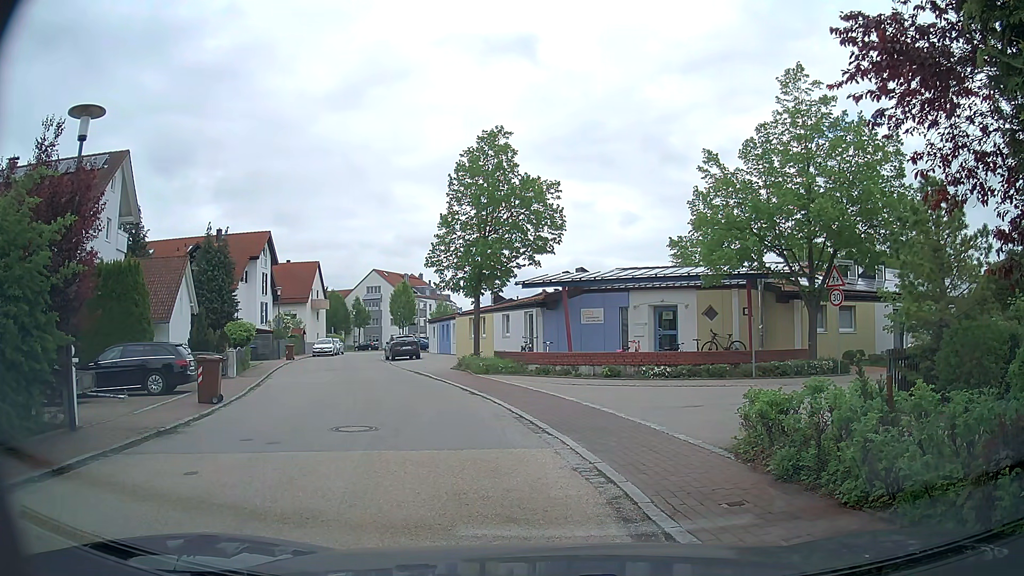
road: residential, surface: asphalt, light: Day
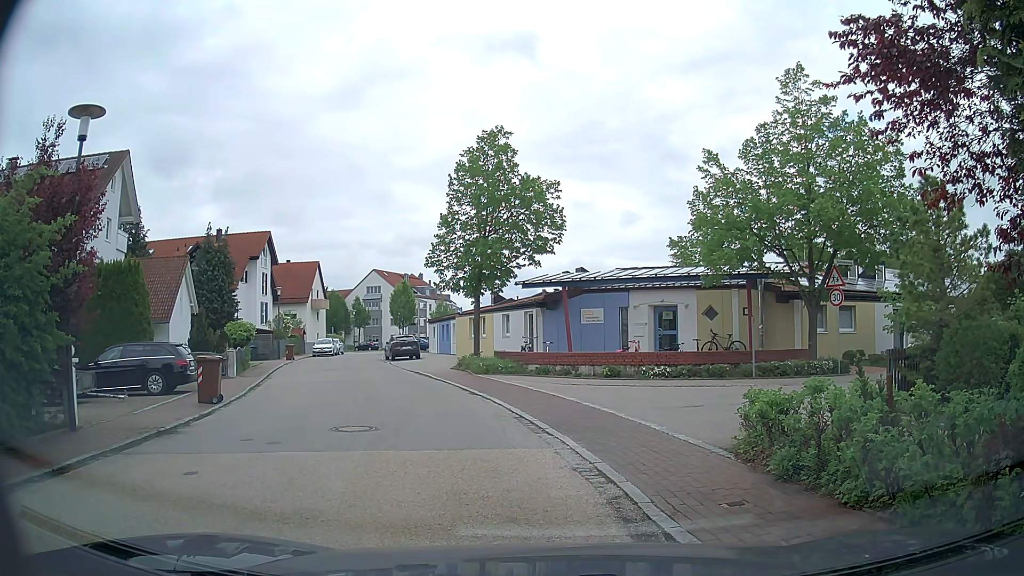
(0.0, 0.0) m; 0°
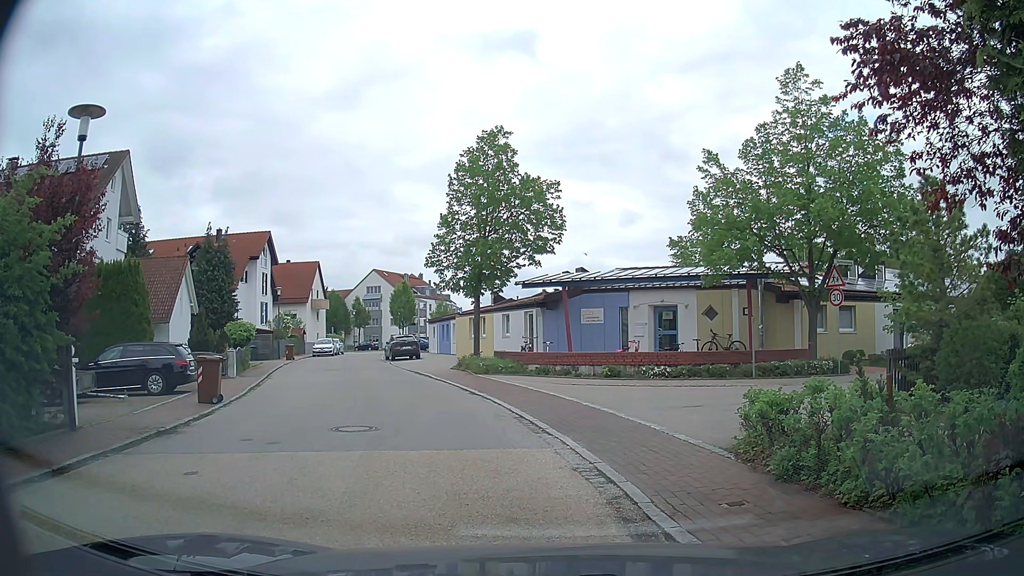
(0.0, 0.0) m; 0°
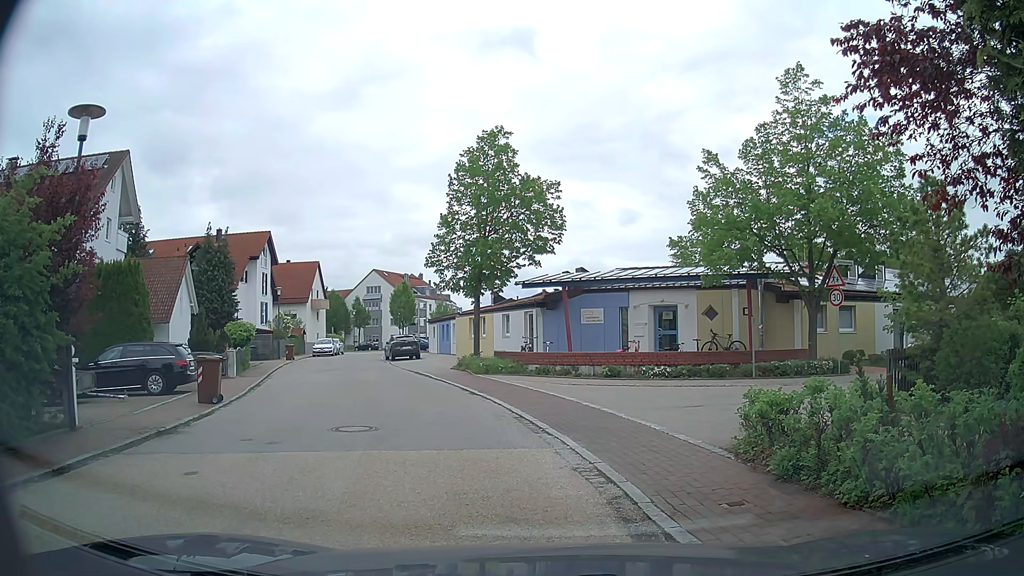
(0.0, 0.0) m; 0°
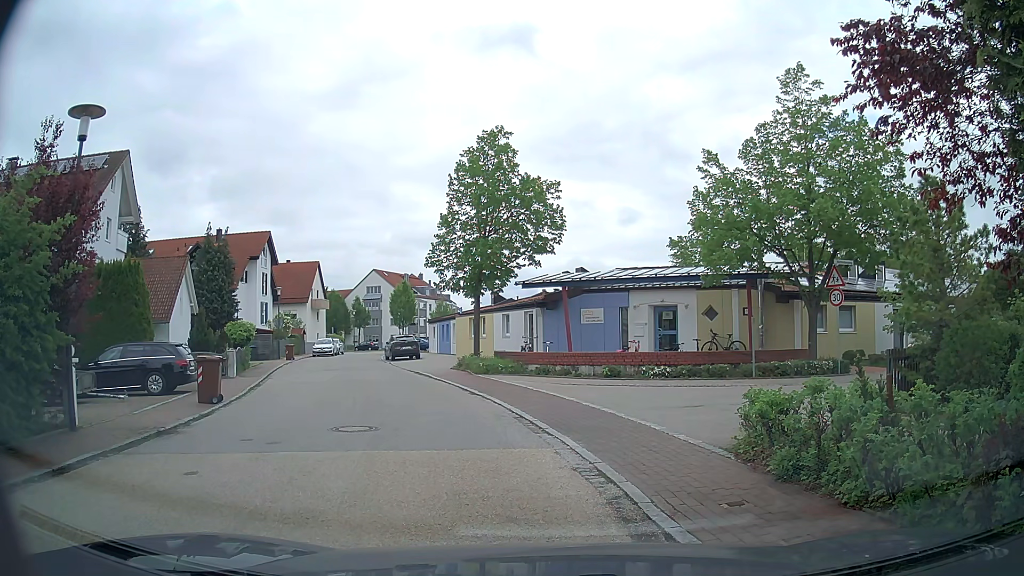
(0.0, 0.0) m; 0°
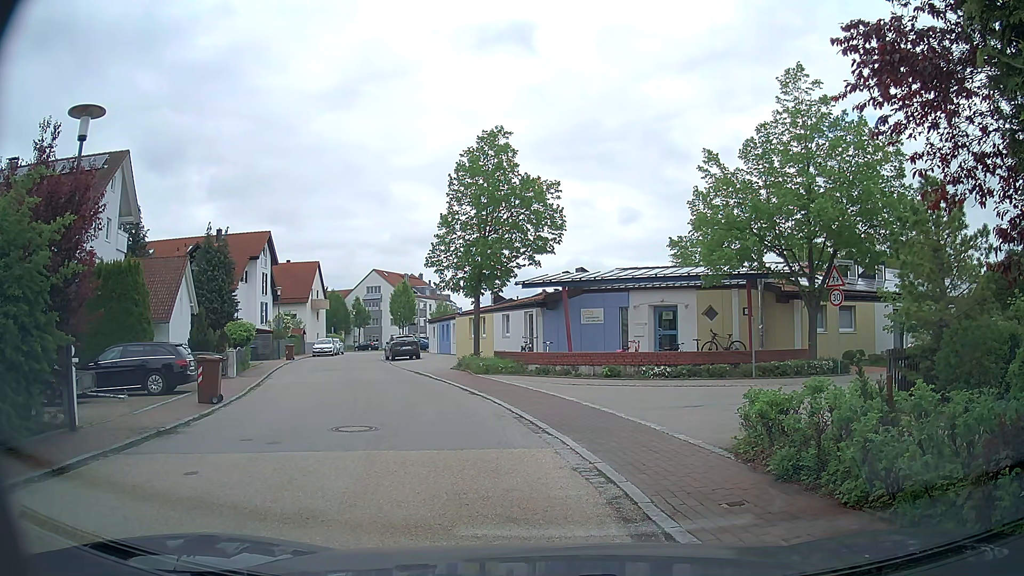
(0.0, 0.0) m; 0°
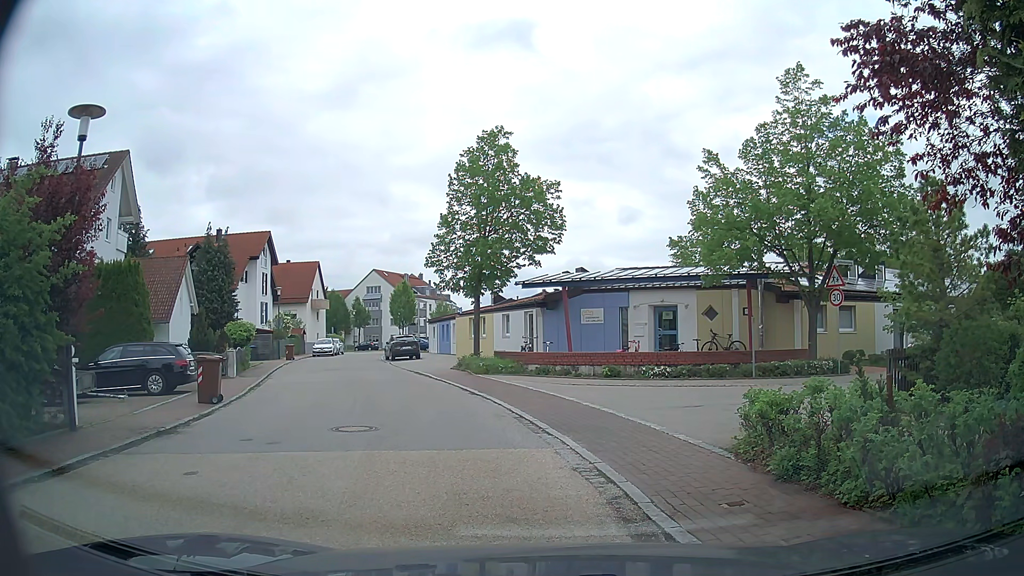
(0.0, 0.0) m; 0°
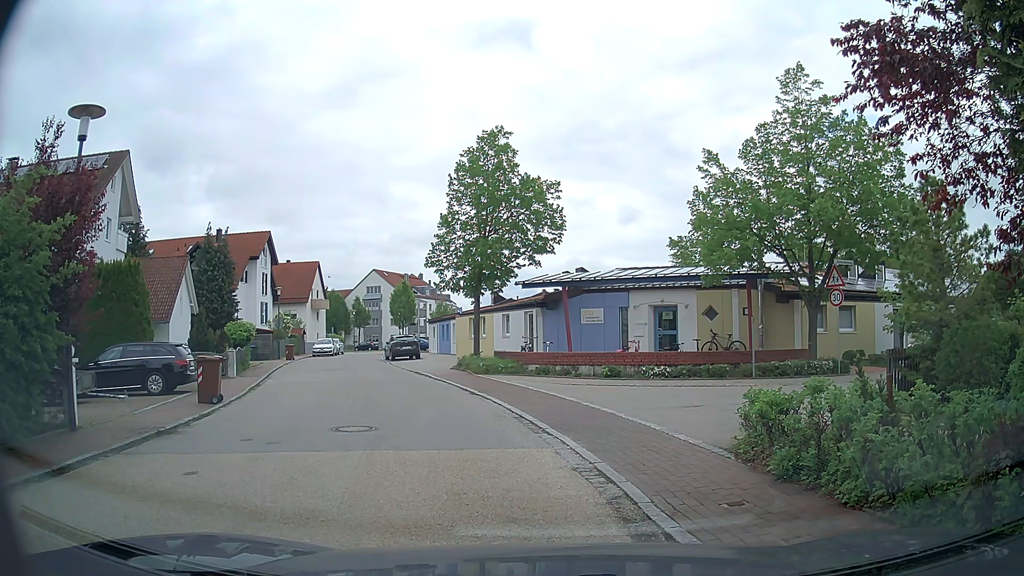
(0.0, 0.0) m; 0°
